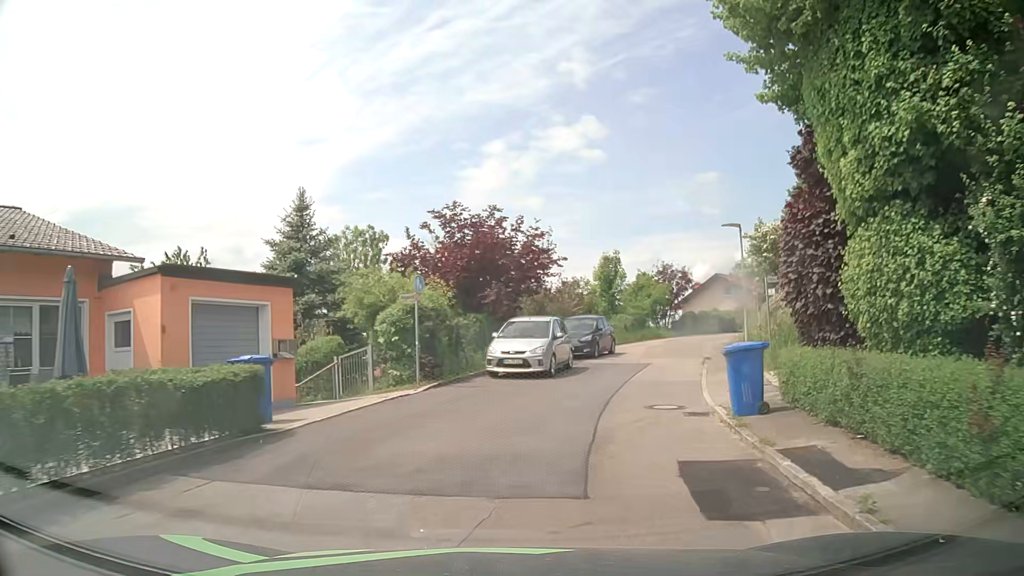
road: residential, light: Day
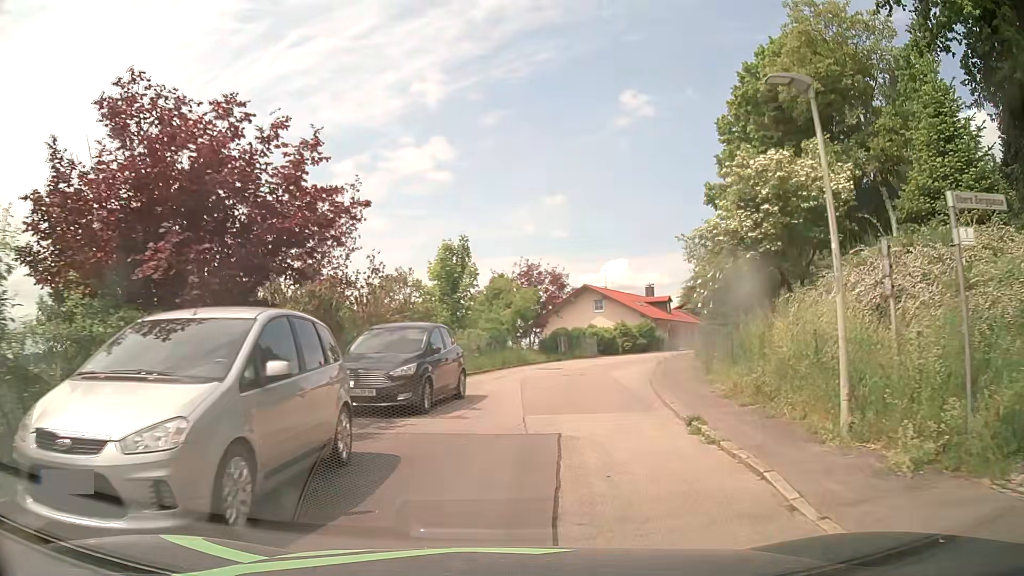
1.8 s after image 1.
(+1.6, +13.6) m; +14°
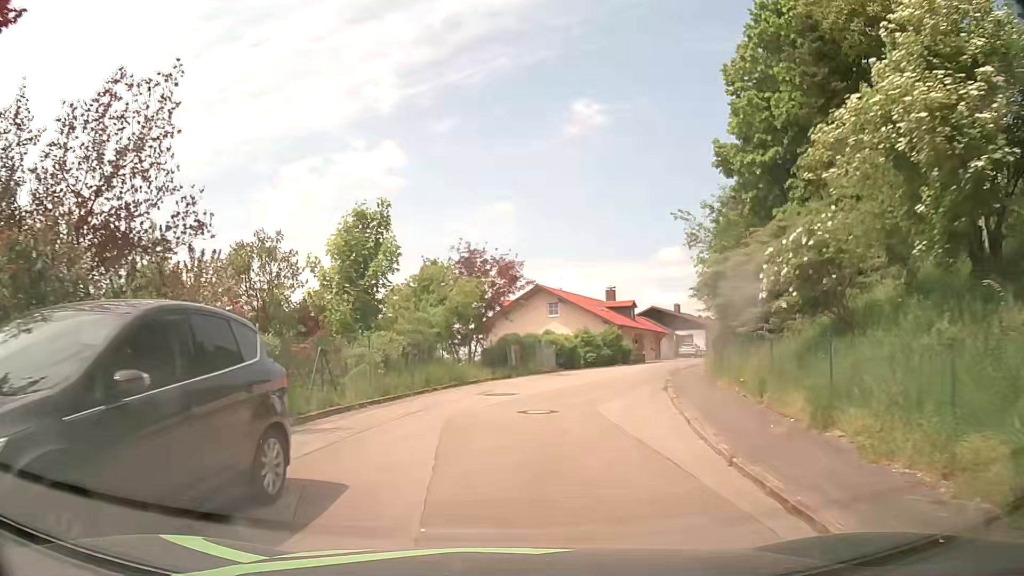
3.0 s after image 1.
(+0.3, +8.9) m; +5°
(0, +10) (+2, +20) (+4, +30) (+7, +39) (+11, +48) (+16, +57) (+21, +65) (+27, +73) (+34, +81) (+41, +88) m
